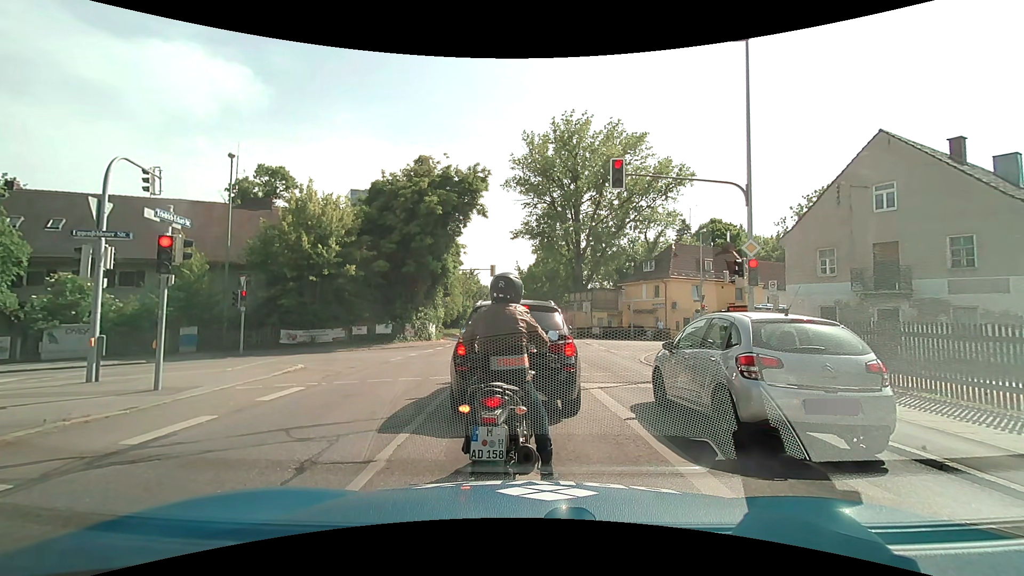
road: secondary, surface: asphalt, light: Day
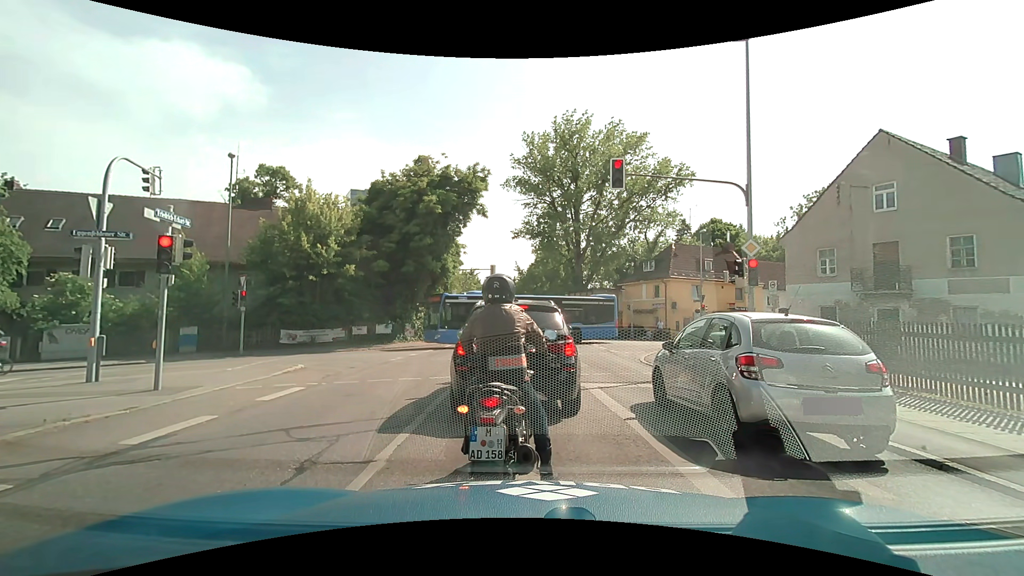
(0.0, 0.0) m; 0°
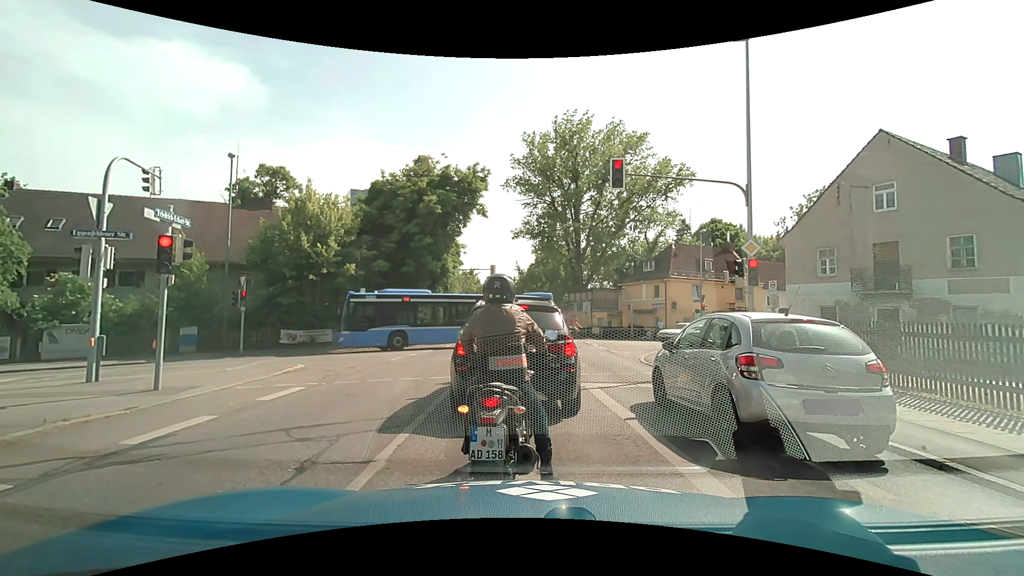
(0.0, 0.0) m; 0°
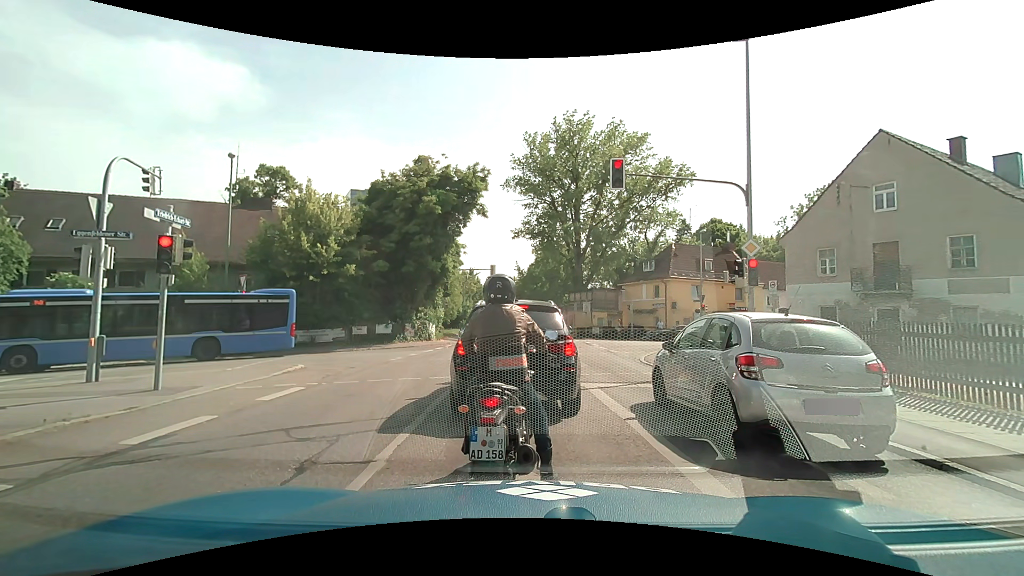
(0.0, 0.0) m; 0°
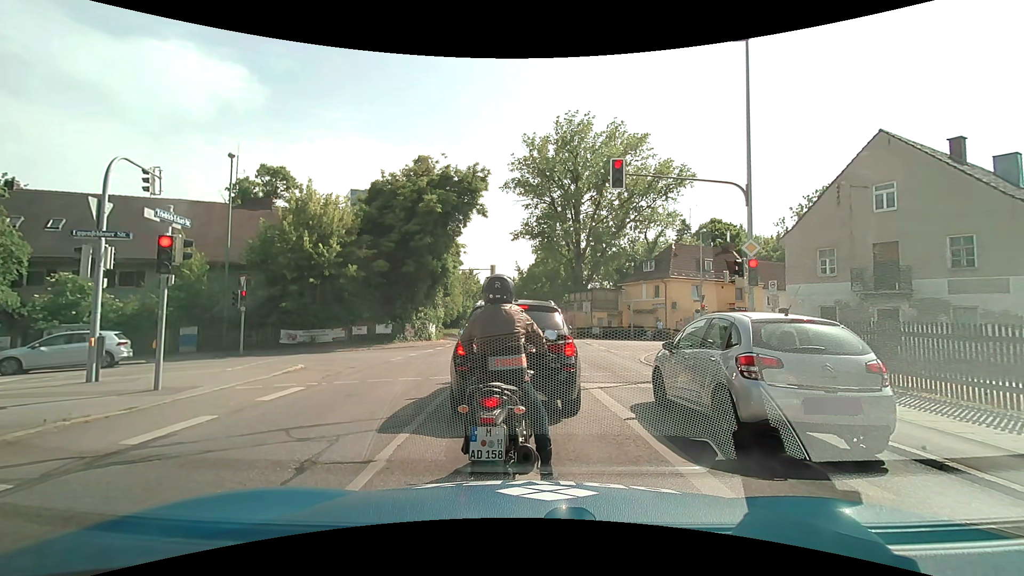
(0.0, 0.0) m; 0°
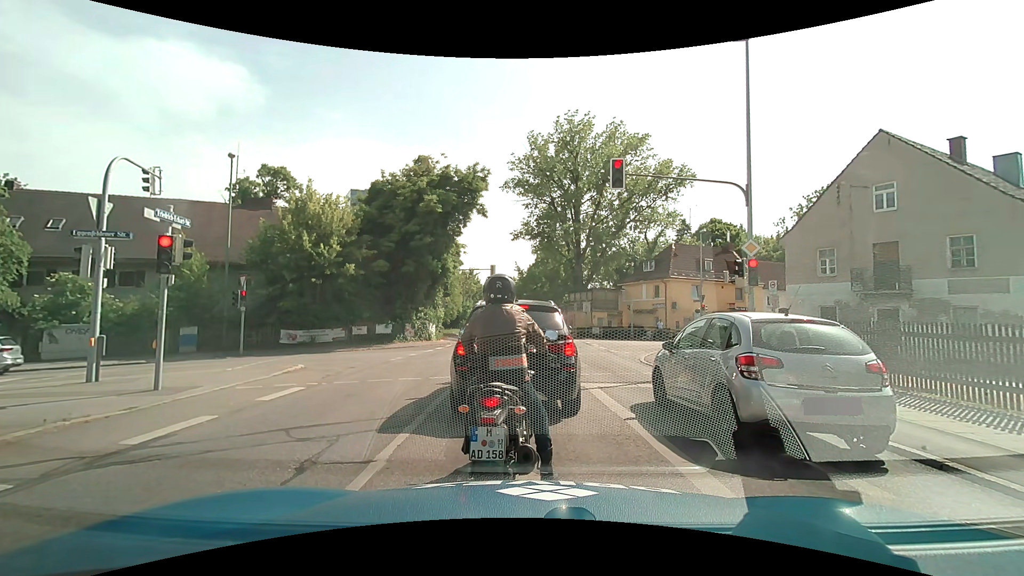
(0.0, 0.0) m; 0°
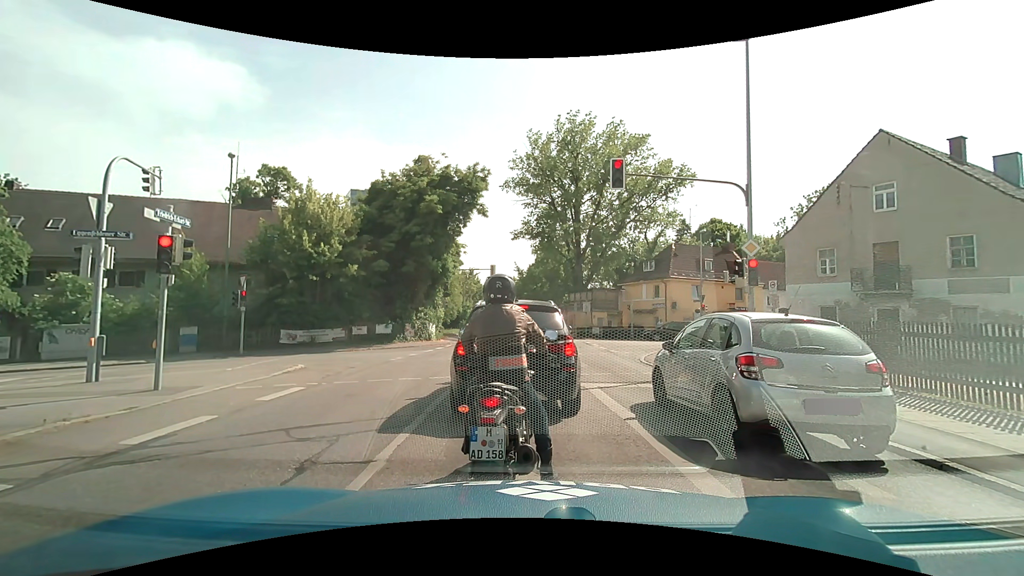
(0.0, 0.0) m; 0°
